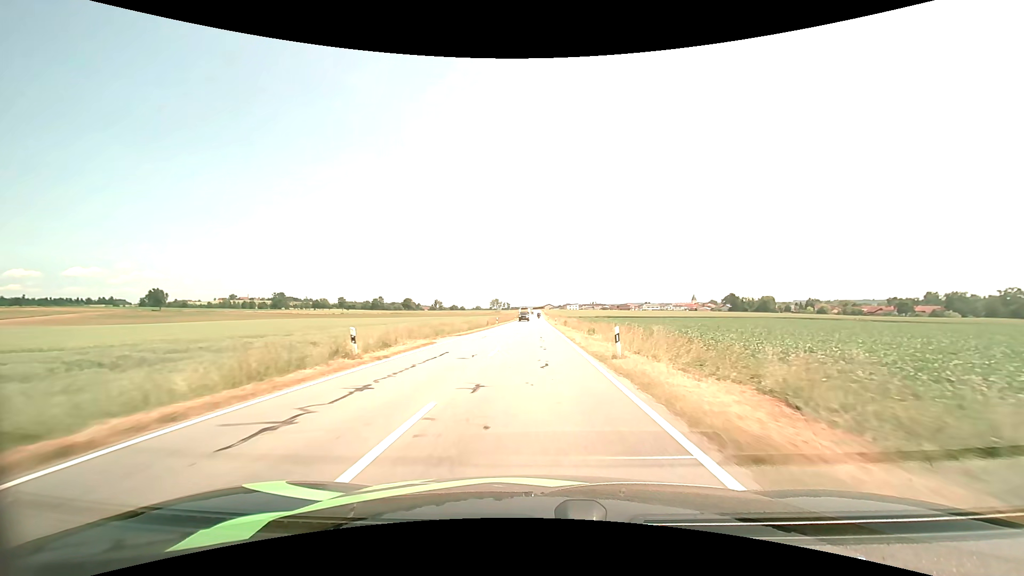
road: tertiary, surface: asphalt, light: Day
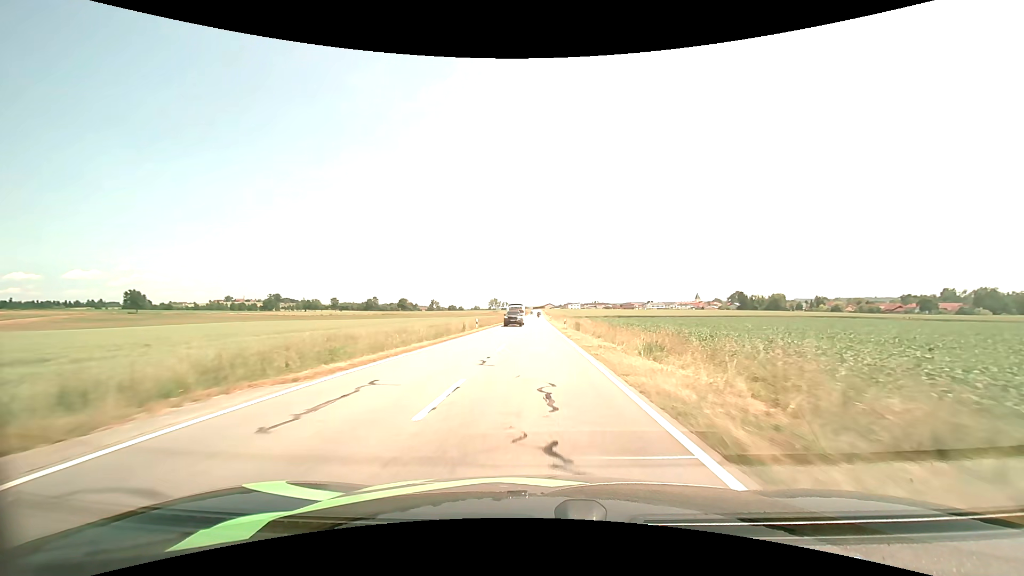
(0.0, +22.2) m; 0°
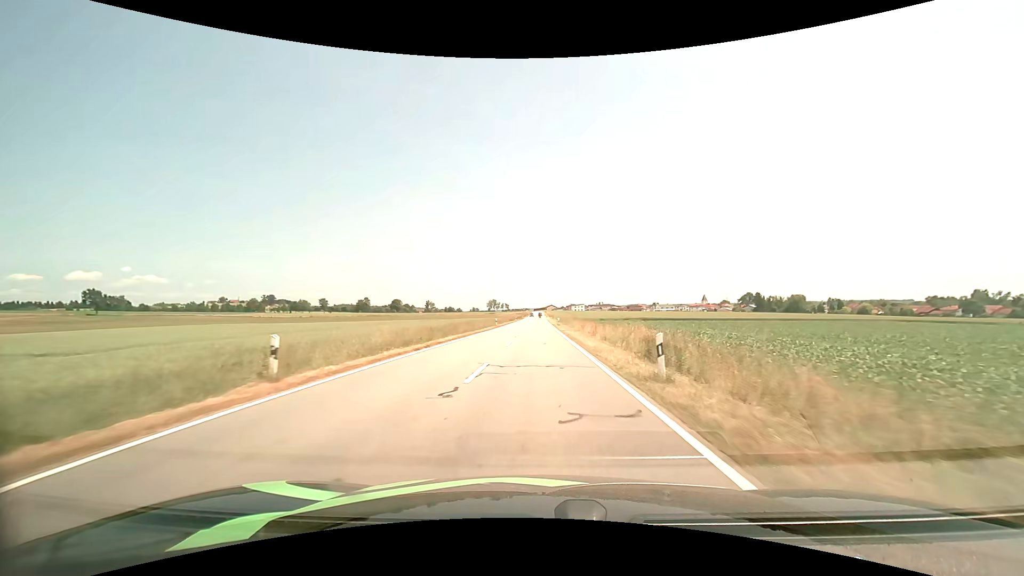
(-0.2, +34.3) m; 0°
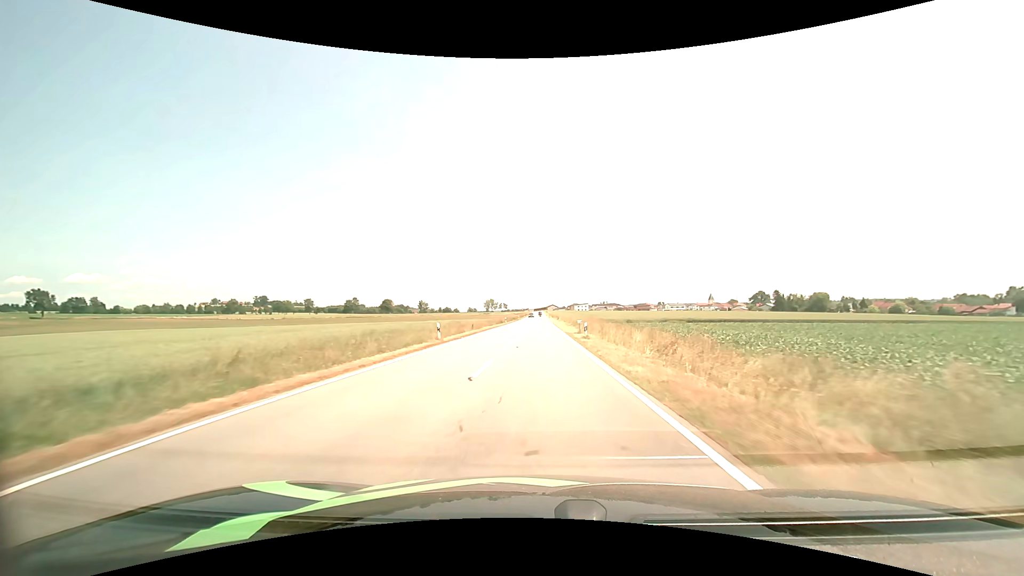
(0.0, +36.2) m; 0°
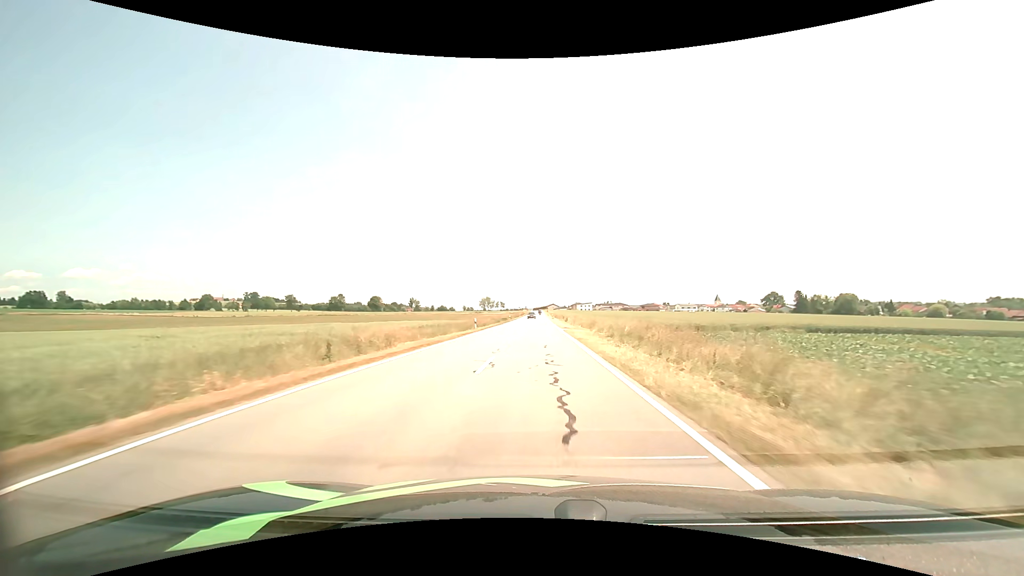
(0.0, +37.1) m; 0°
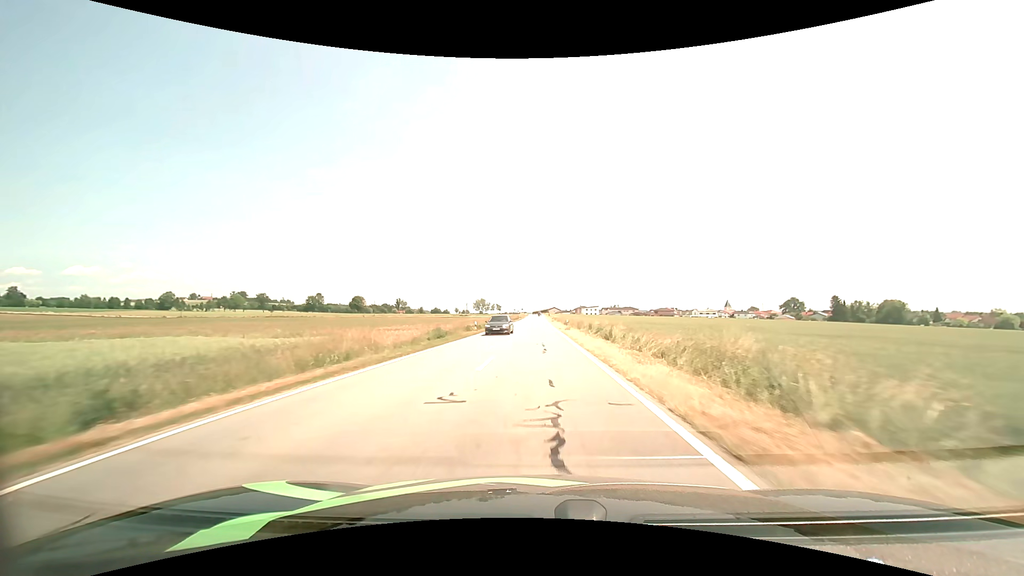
(0.0, +48.7) m; 0°
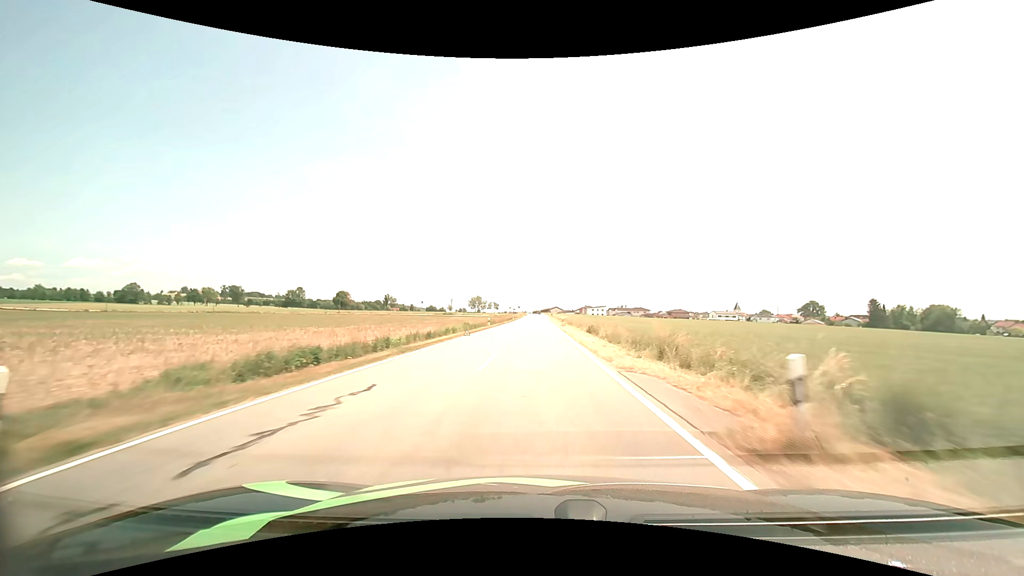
(0.0, +37.8) m; 0°
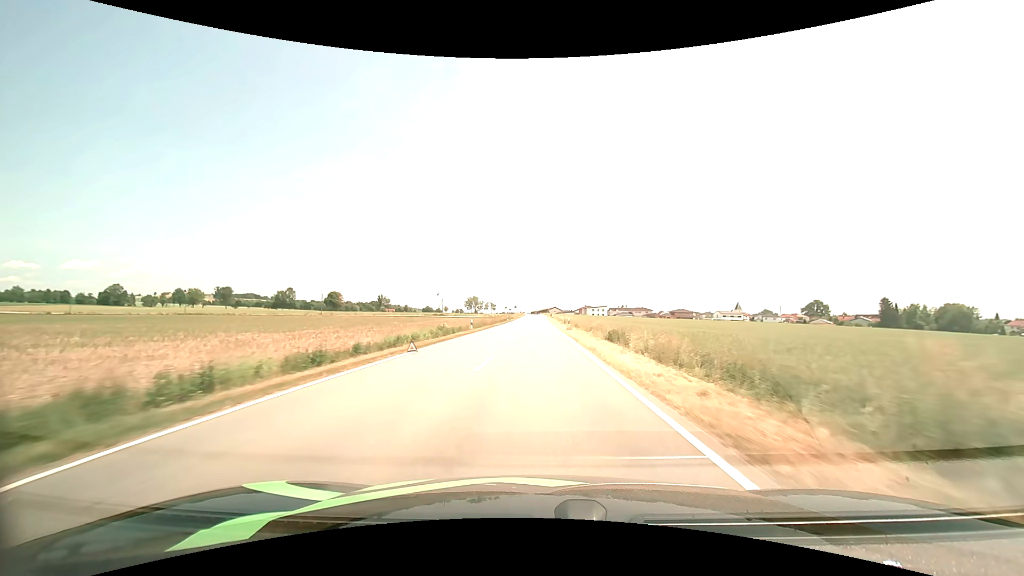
(0.0, +12.8) m; 0°
(0, +10) (0, +20) (0, +30) (0, +40) (0, +50) (0, +60) (0, +70) (0, +80) (0, +90) (0, +100) m
